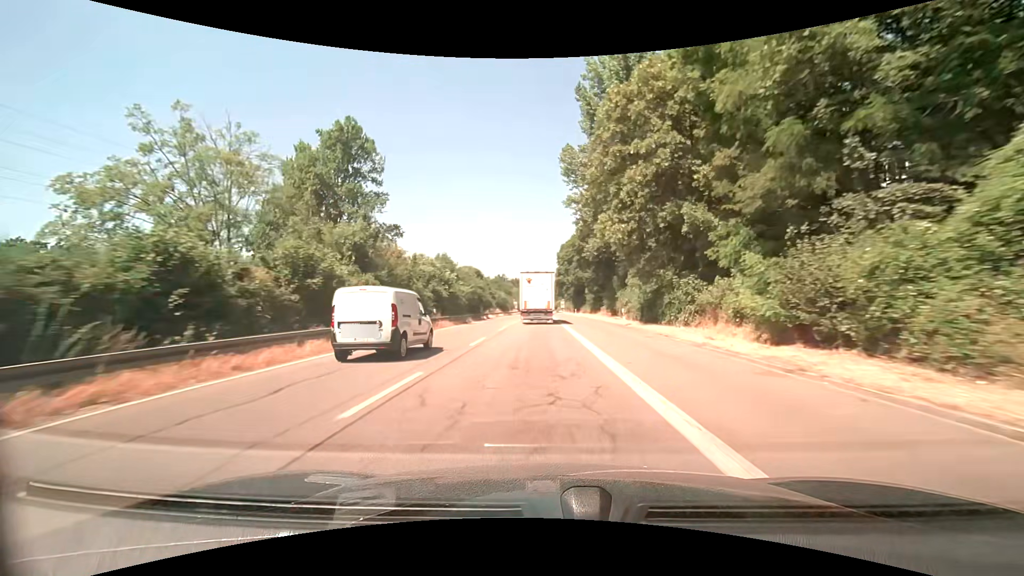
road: trunk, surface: asphalt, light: Day
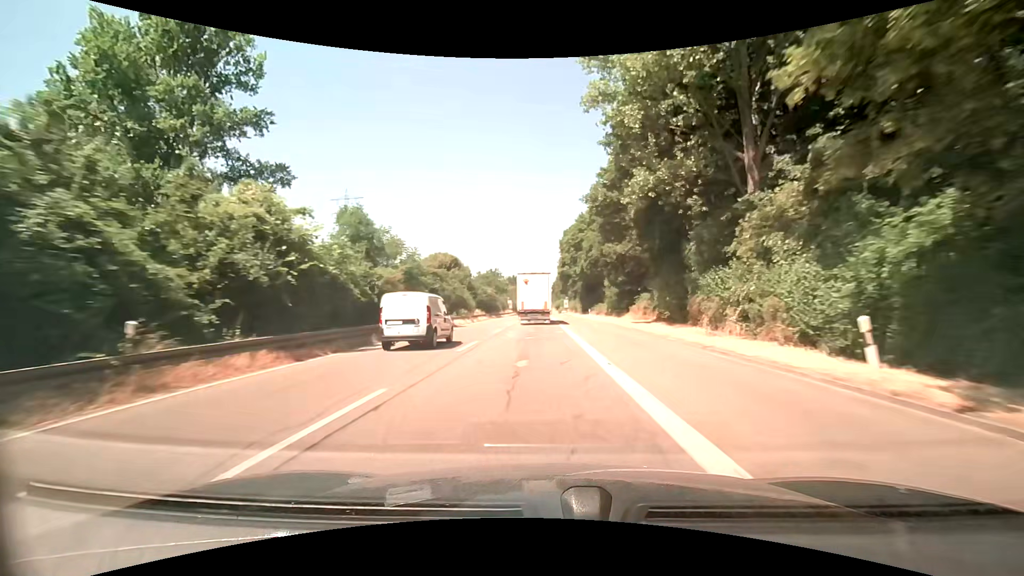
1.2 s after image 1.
(0.0, +24.9) m; 0°
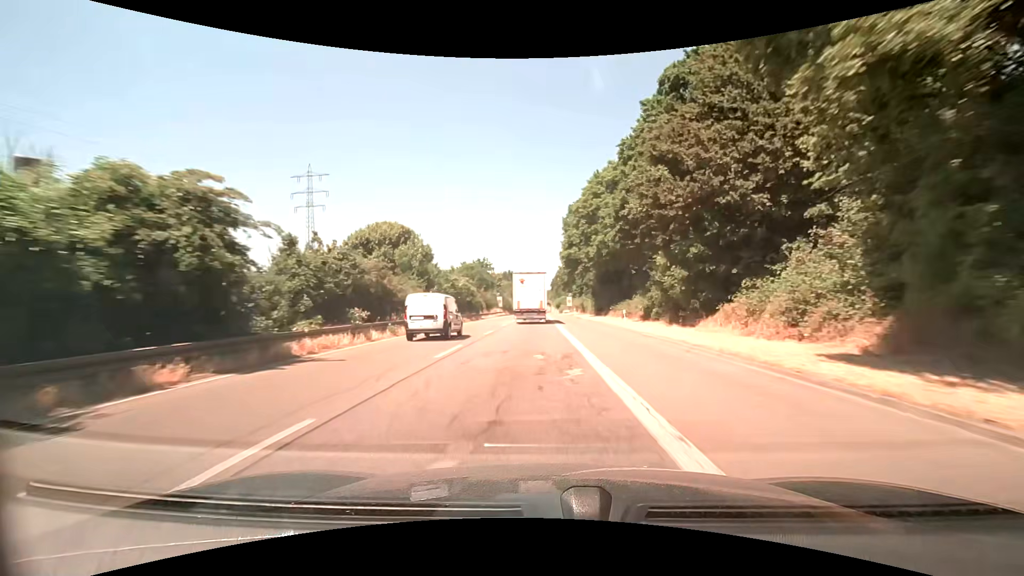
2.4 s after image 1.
(0.0, +25.3) m; 0°
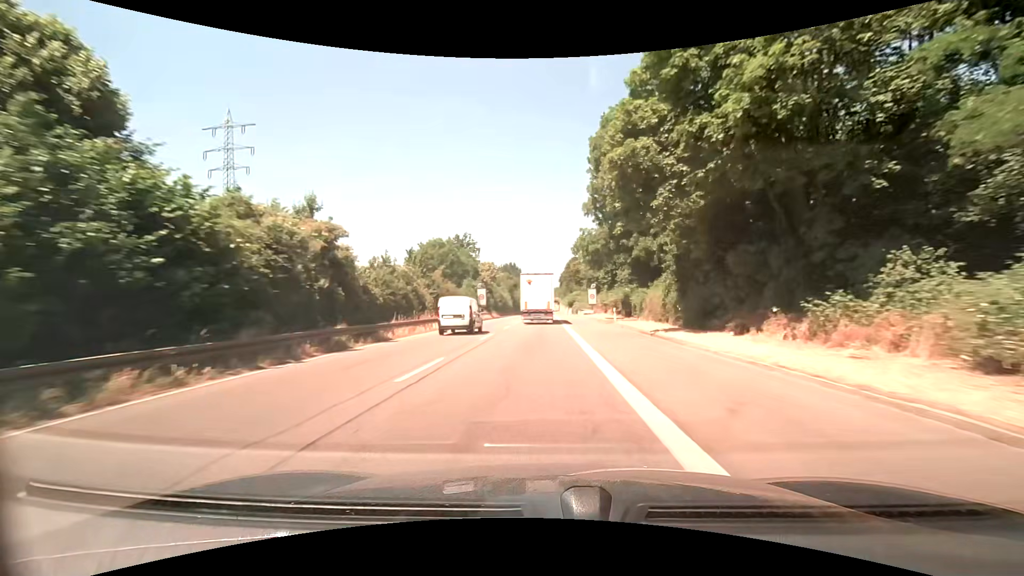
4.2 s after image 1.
(-0.2, +38.6) m; -1°
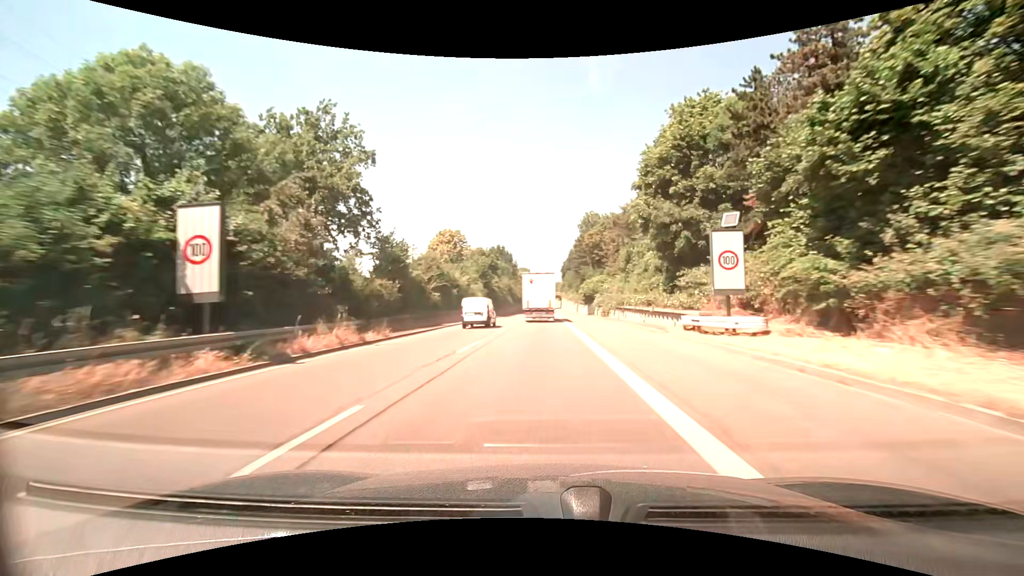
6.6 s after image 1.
(+0.1, +52.3) m; 0°
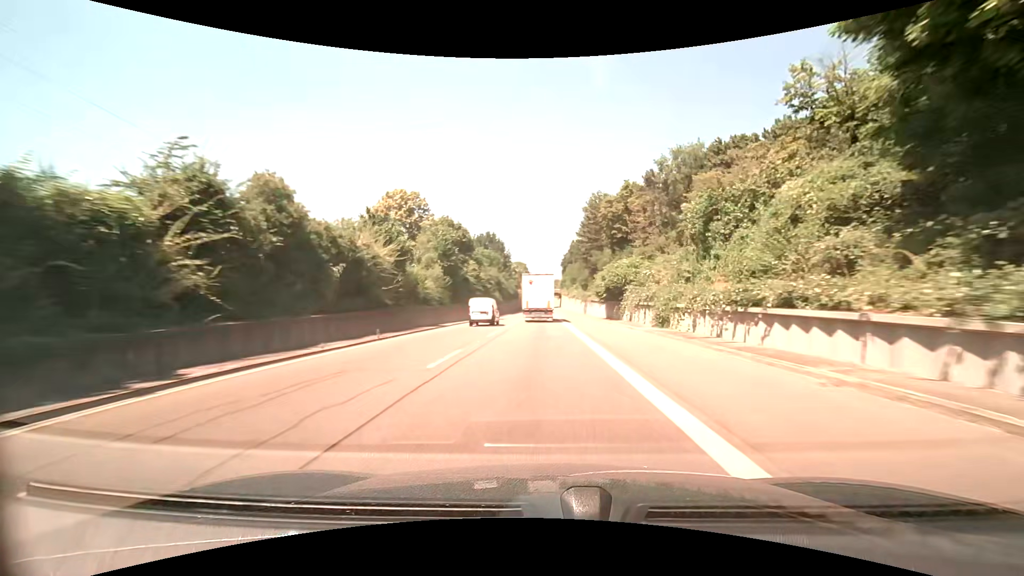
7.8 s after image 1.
(+0.1, +26.4) m; 0°
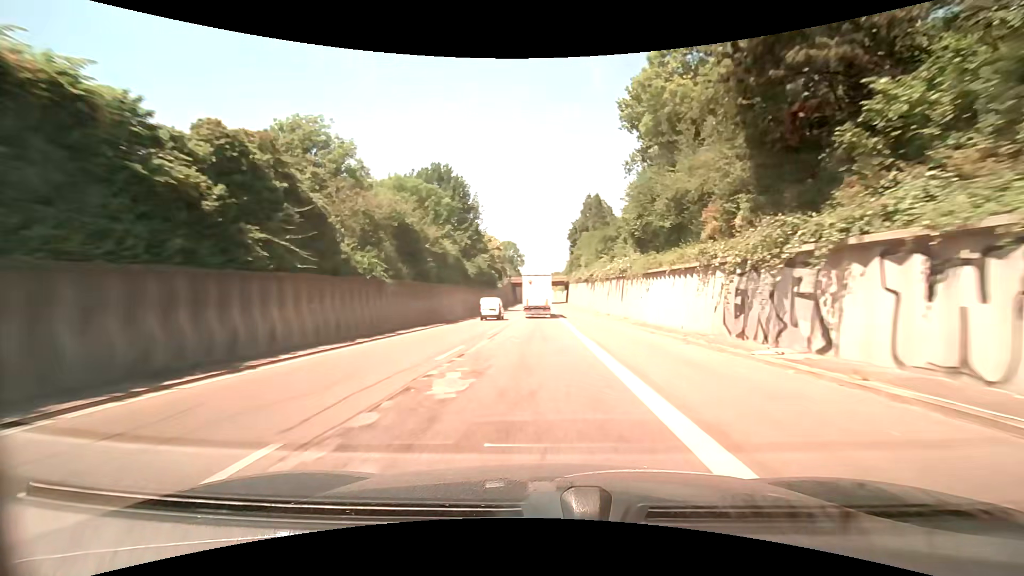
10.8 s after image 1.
(+0.3, +66.8) m; 0°
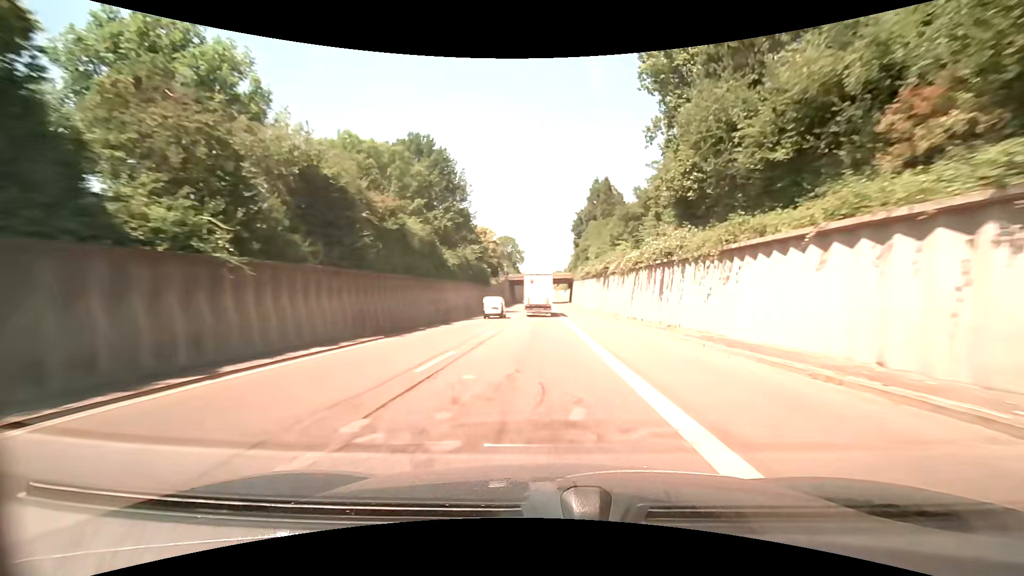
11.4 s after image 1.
(0.0, +13.4) m; 0°
(0, +10) (0, +20) (0, +30) (0, +40) (0, +50) (0, +60) (0, +70) (0, +80) (0, +90) (0, +100) m
